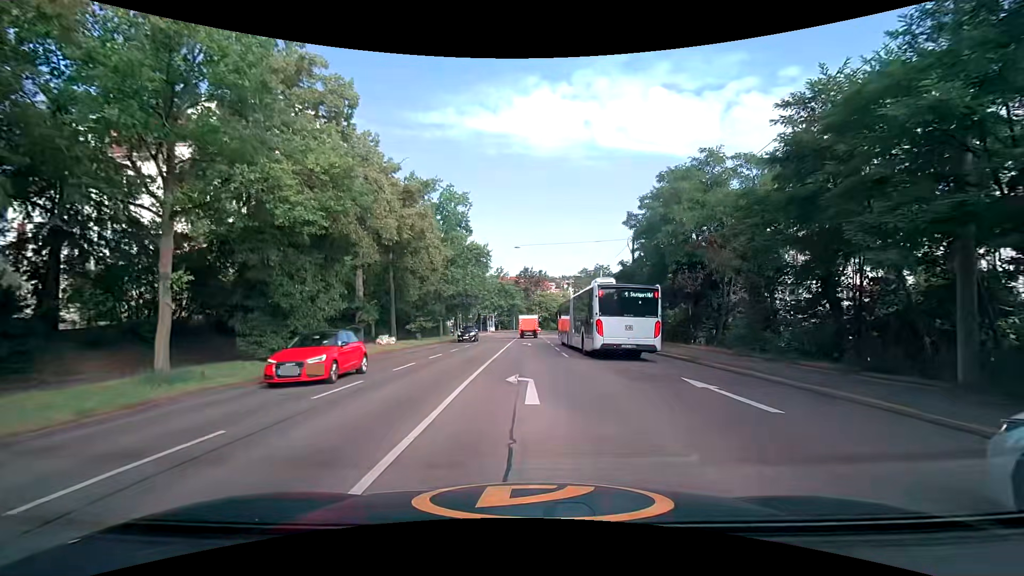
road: secondary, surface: asphalt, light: Day
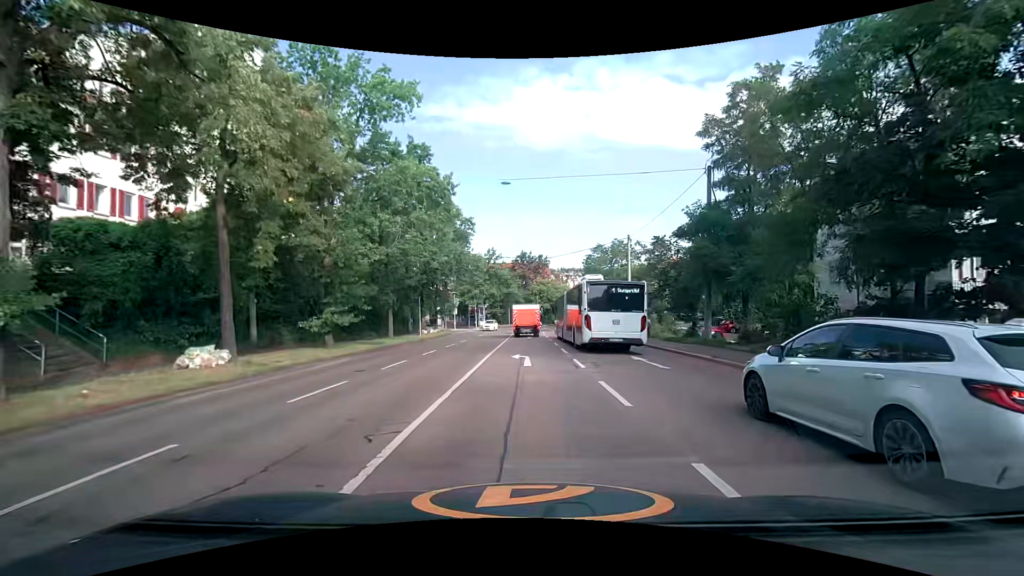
(+0.1, +19.0) m; +1°
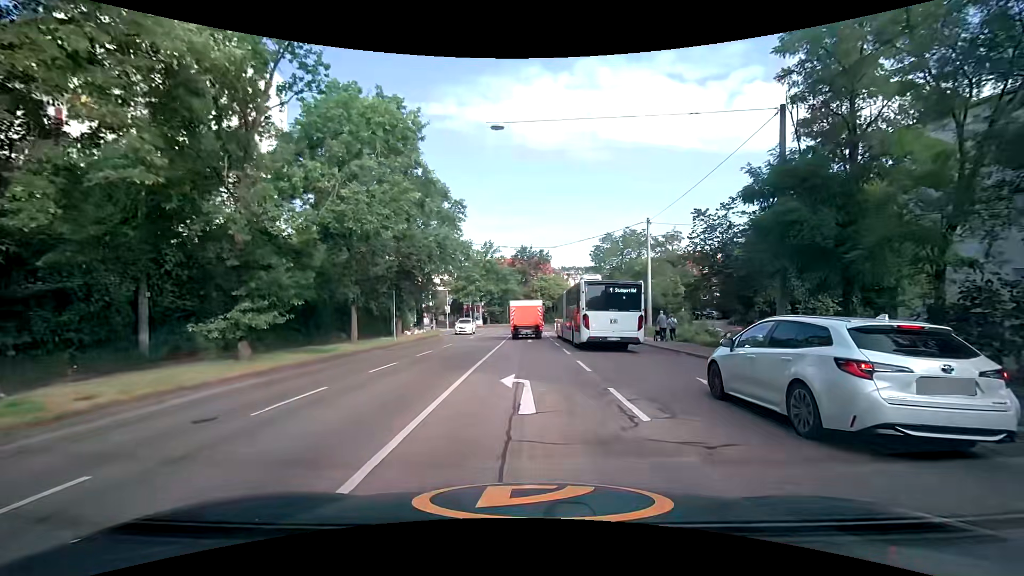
(-0.1, +7.2) m; -1°
